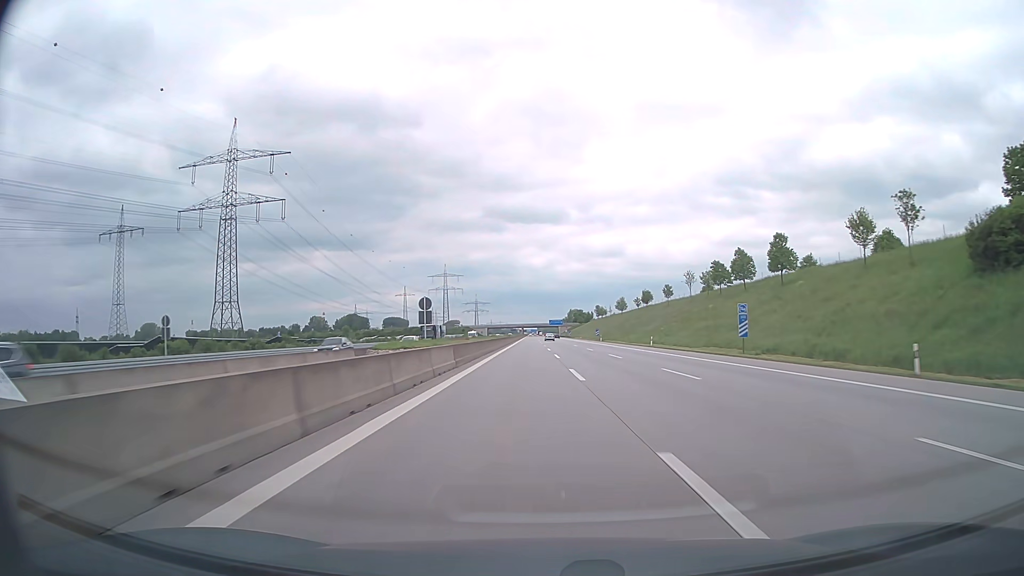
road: motorway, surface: asphalt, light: Day
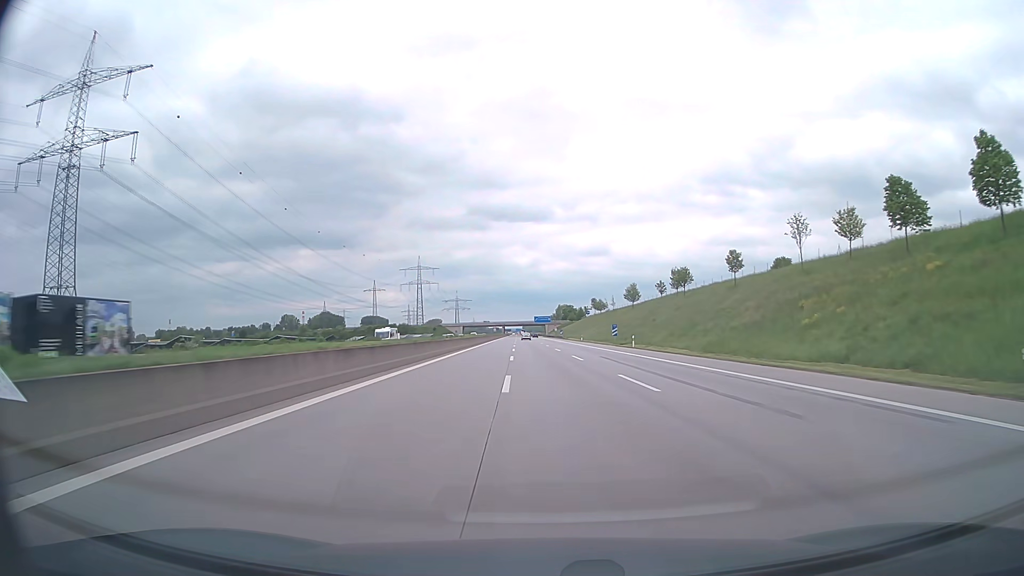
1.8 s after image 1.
(+0.7, +58.2) m; +1°
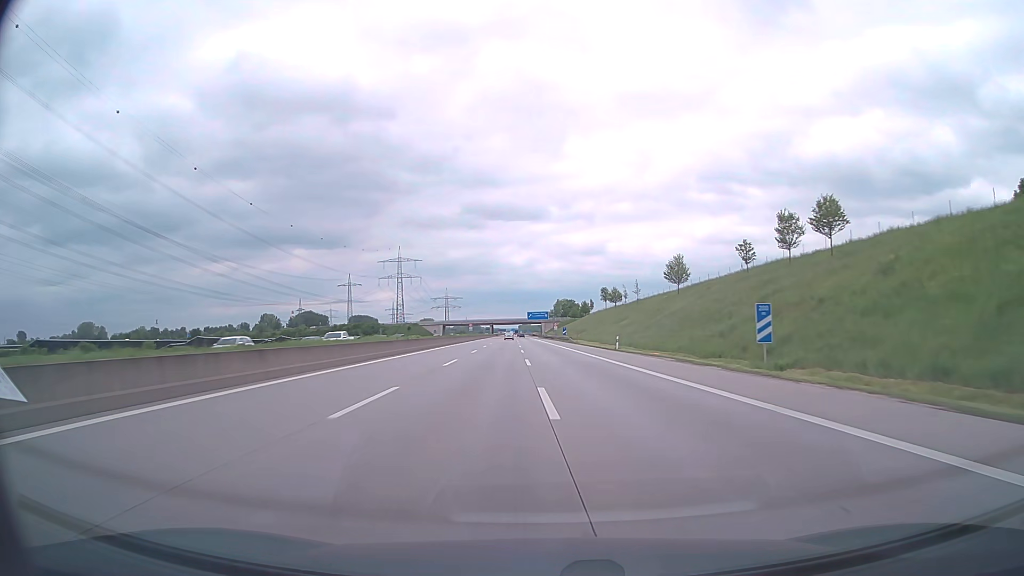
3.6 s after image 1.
(+0.3, +58.7) m; 0°
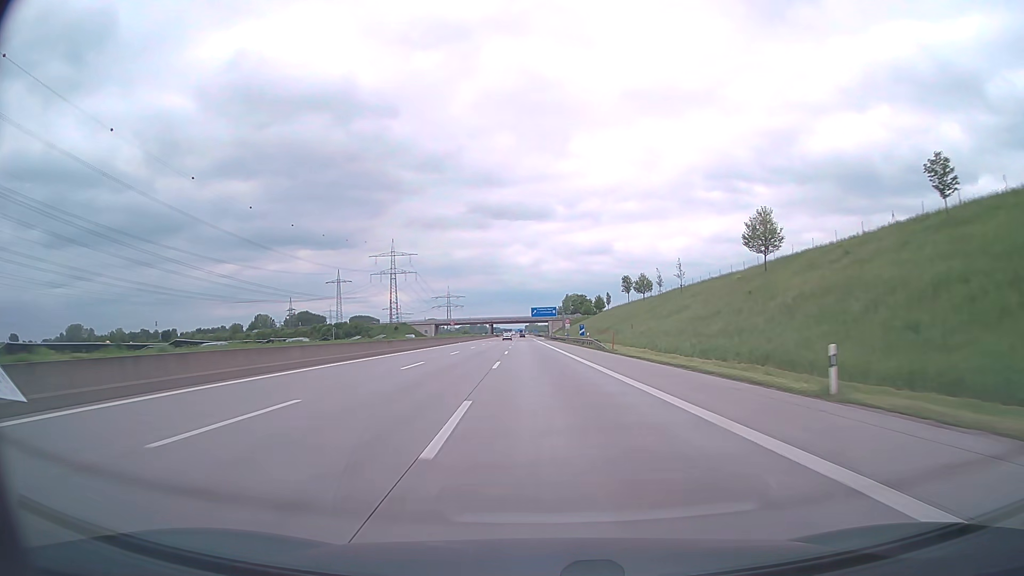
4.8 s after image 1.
(-0.1, +39.2) m; -1°
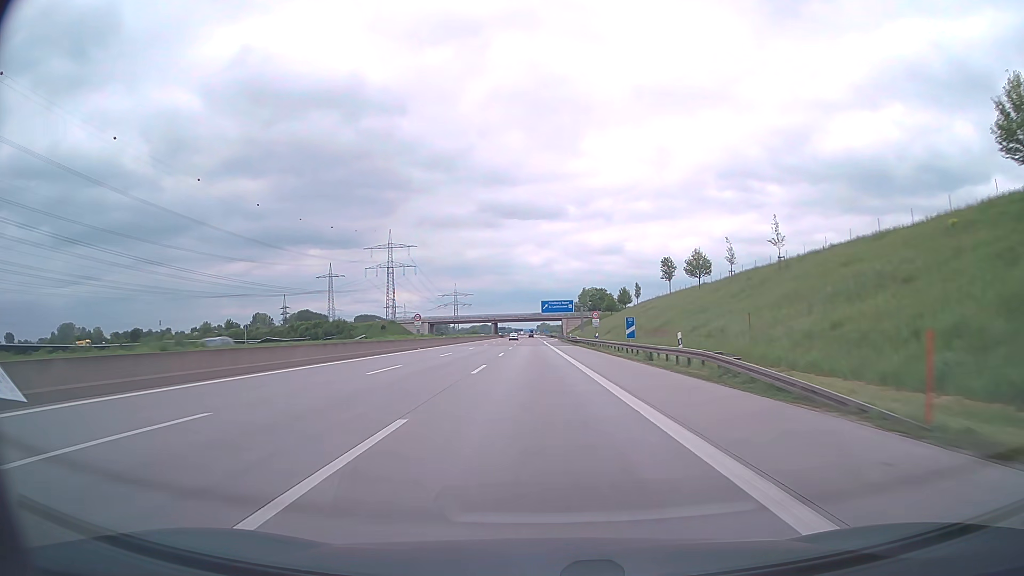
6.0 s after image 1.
(-0.4, +39.3) m; -1°
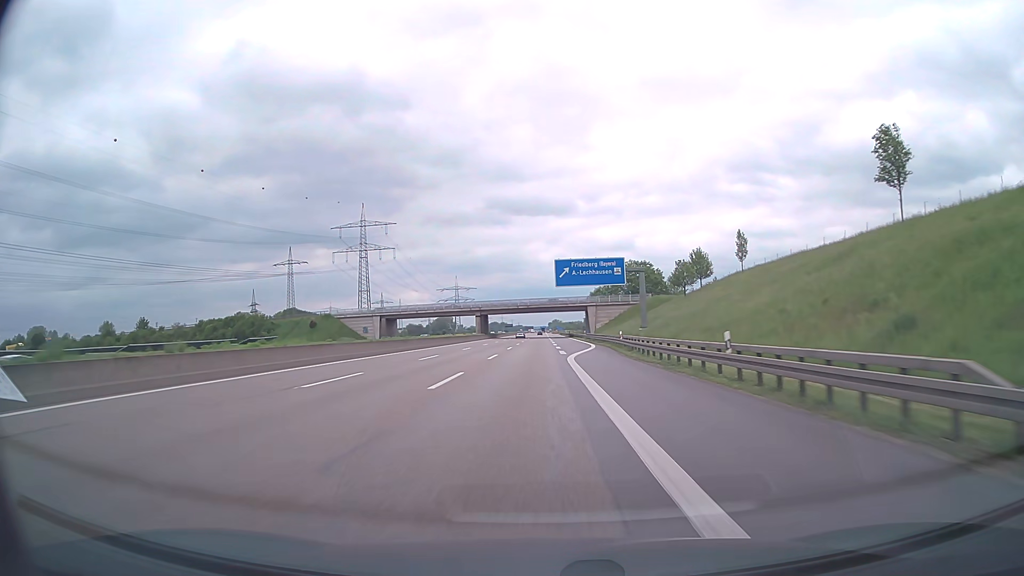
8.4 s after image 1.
(-0.7, +78.6) m; -1°
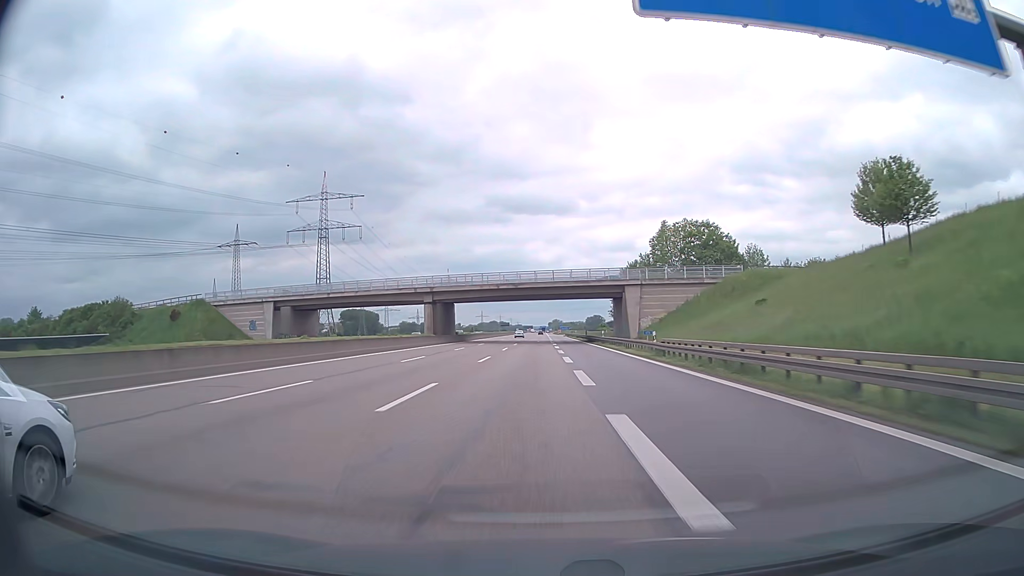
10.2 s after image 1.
(-0.2, +58.7) m; 0°
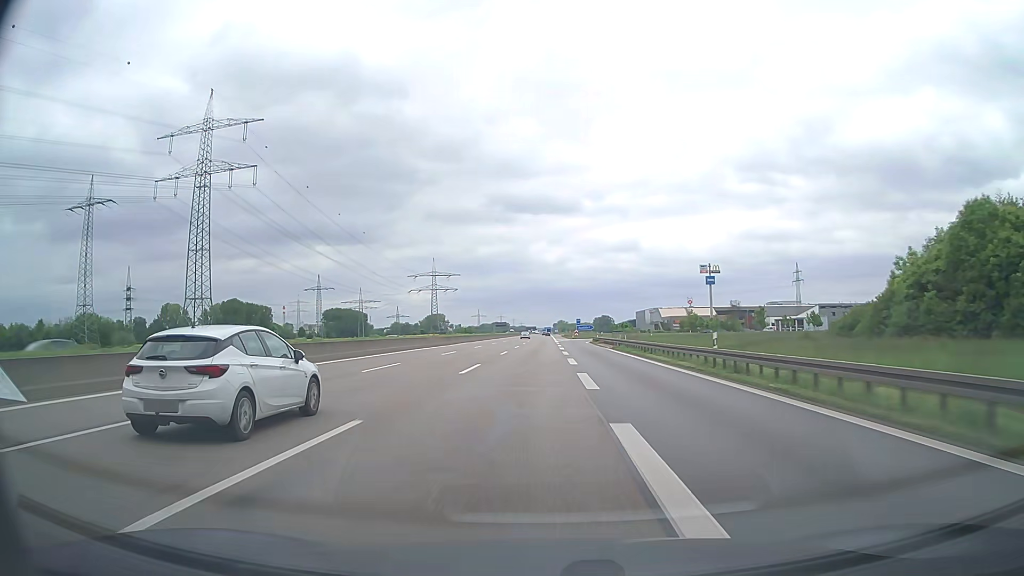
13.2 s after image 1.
(0.0, +96.8) m; 0°
(0, +10) (0, +20) (0, +30) (0, +40) (-1, +50) (-1, +60) (-1, +70) (-1, +80) (-1, +90) (-1, +100) m
